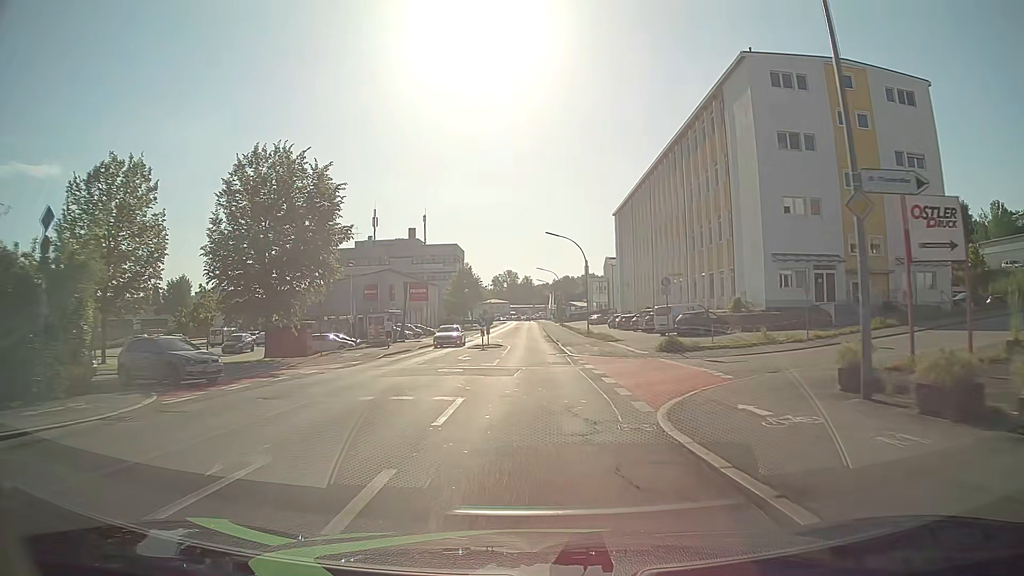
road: tertiary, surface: asphalt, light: Day
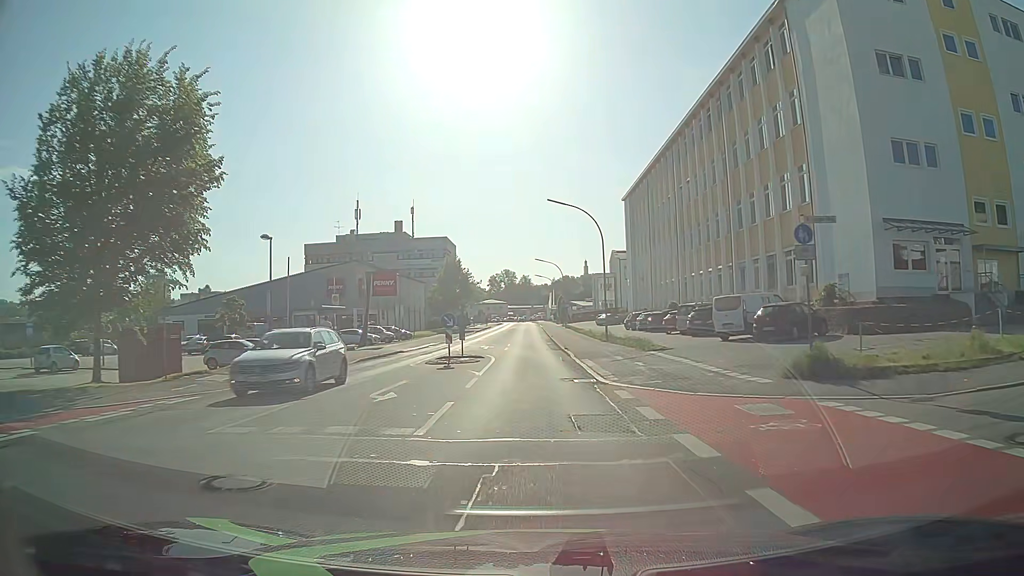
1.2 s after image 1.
(0.0, +15.2) m; 0°
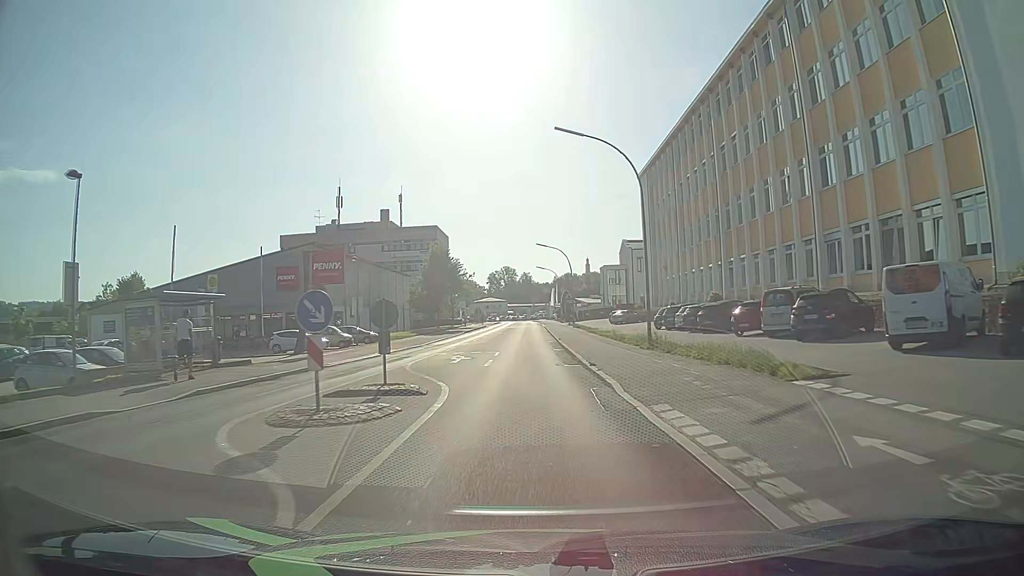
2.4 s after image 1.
(+0.1, +15.2) m; 0°
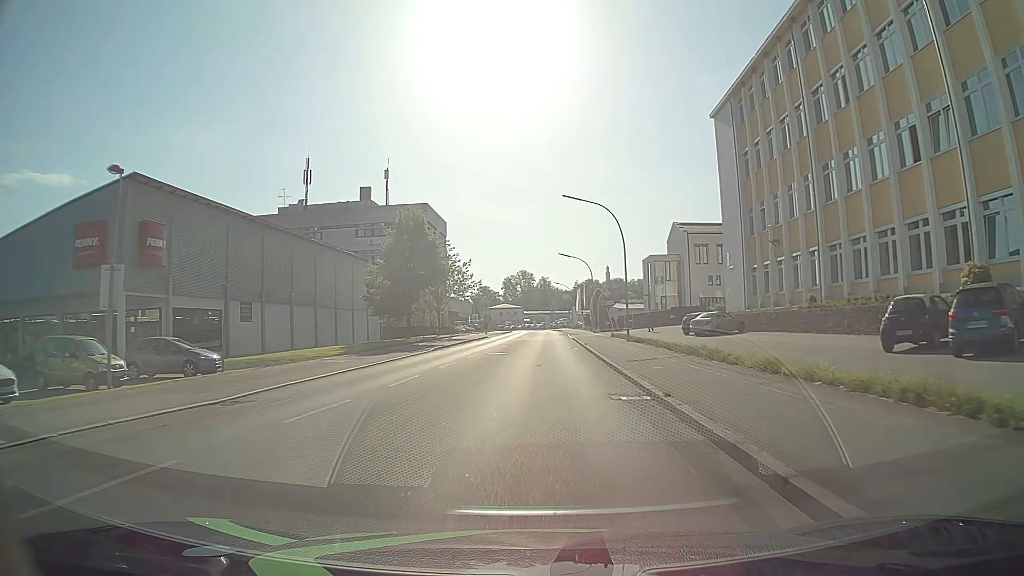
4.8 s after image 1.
(-0.2, +30.5) m; -1°
